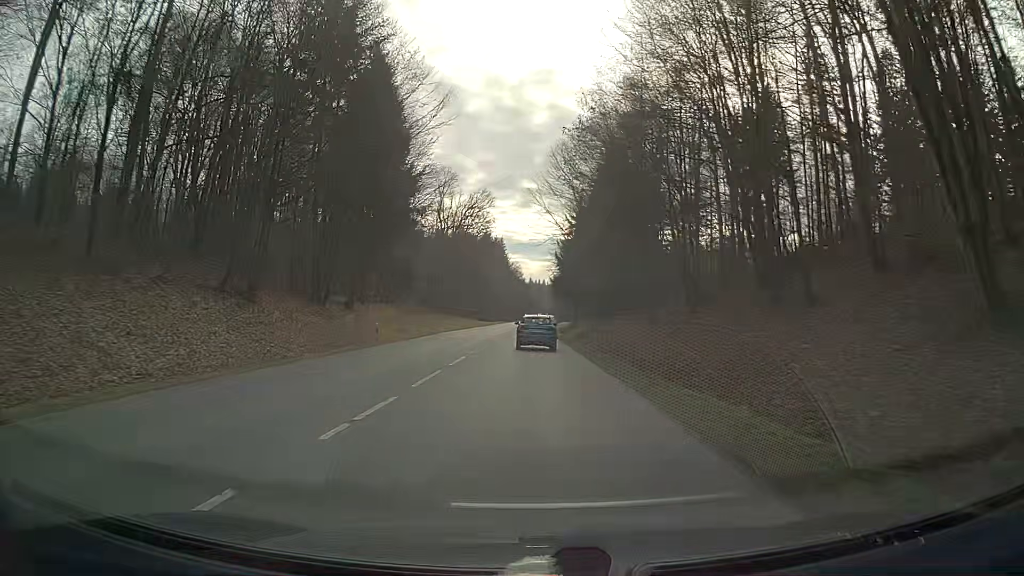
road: secondary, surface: asphalt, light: Day
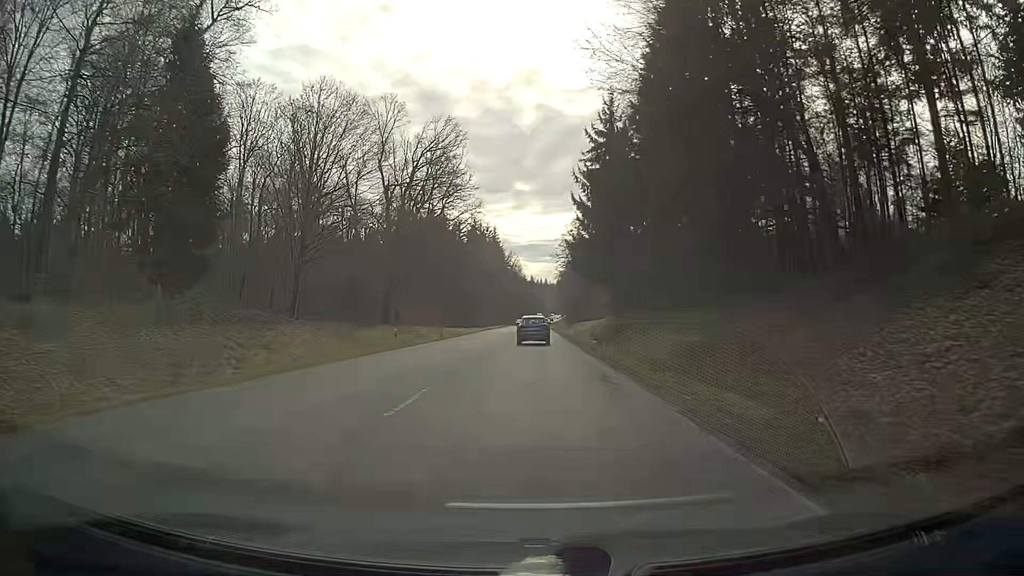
(-0.4, +52.9) m; 0°
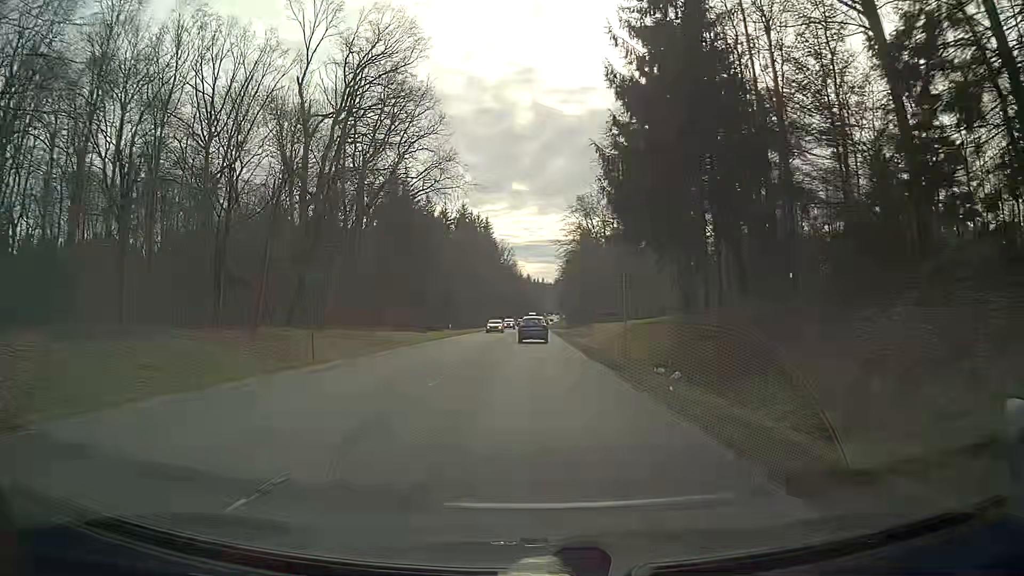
(0.0, +32.0) m; +1°
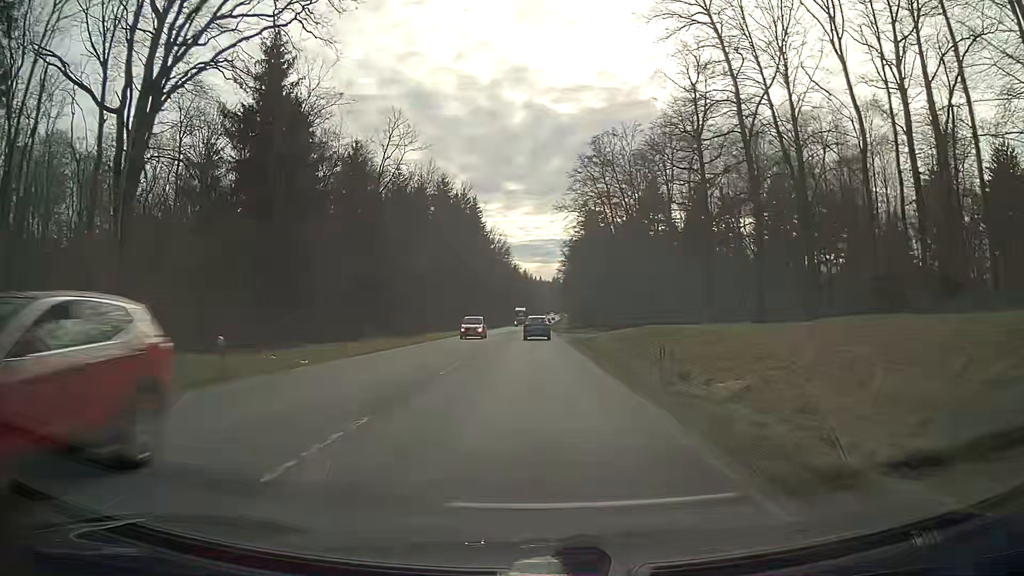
(+0.1, +42.9) m; 0°
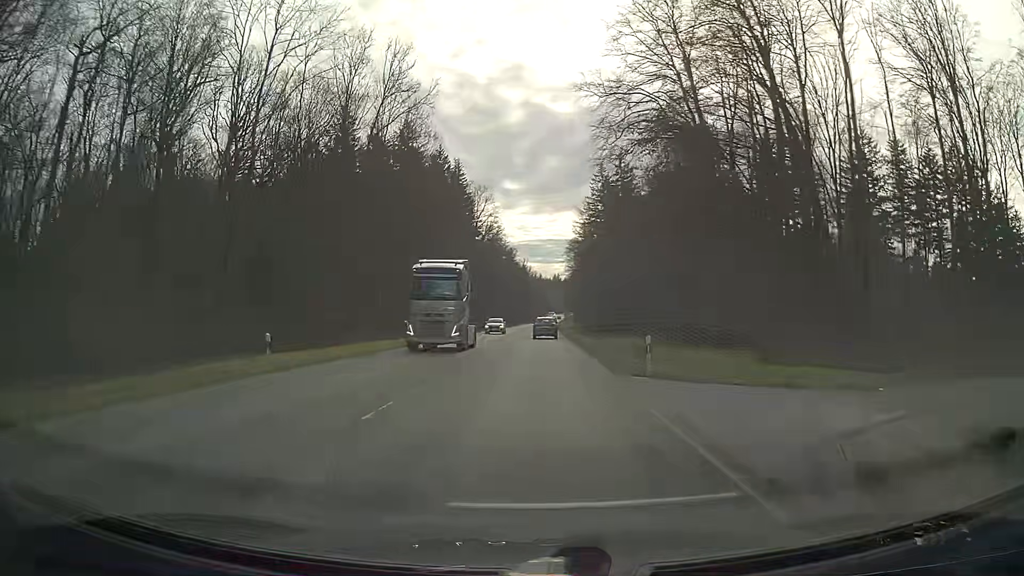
(+0.1, +53.7) m; 0°
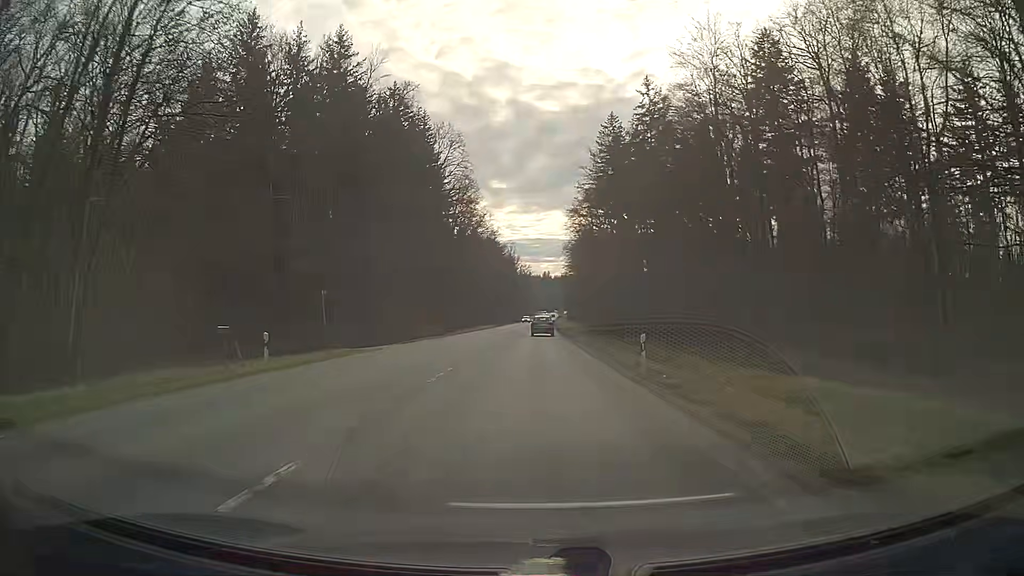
(+0.3, +42.9) m; +1°
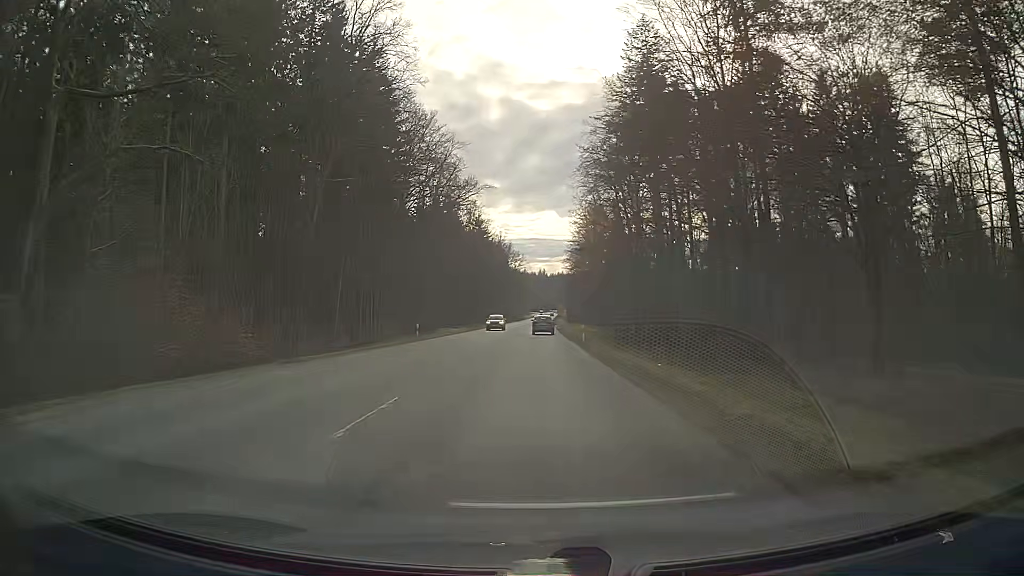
(0.0, +42.9) m; 0°
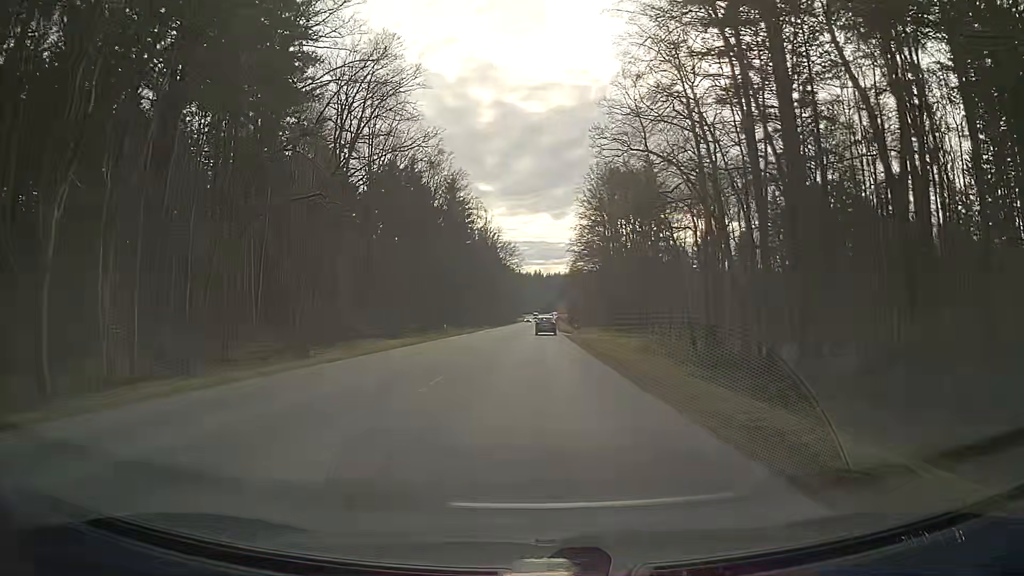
(+0.3, +42.9) m; +1°
